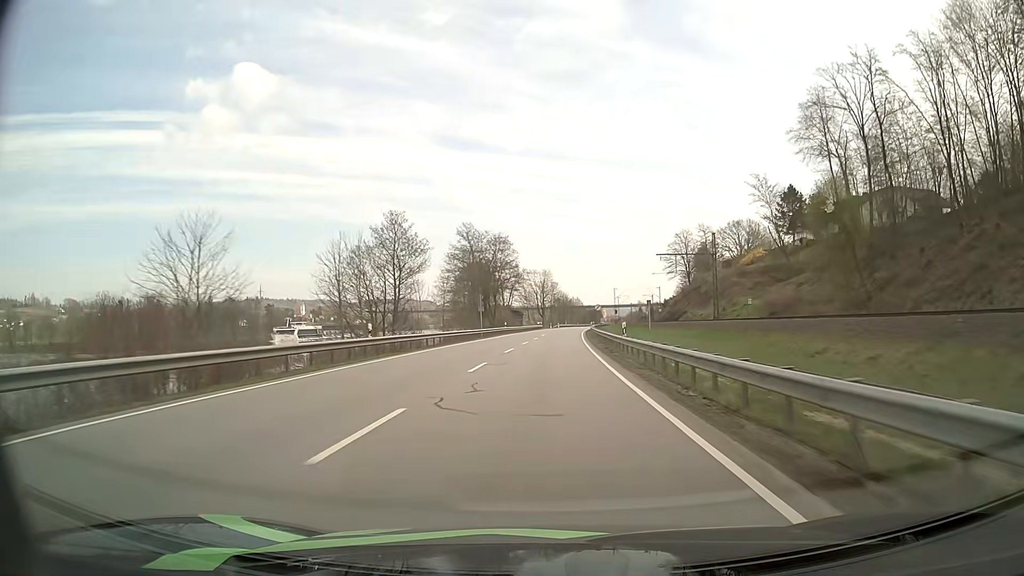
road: primary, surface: asphalt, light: Day
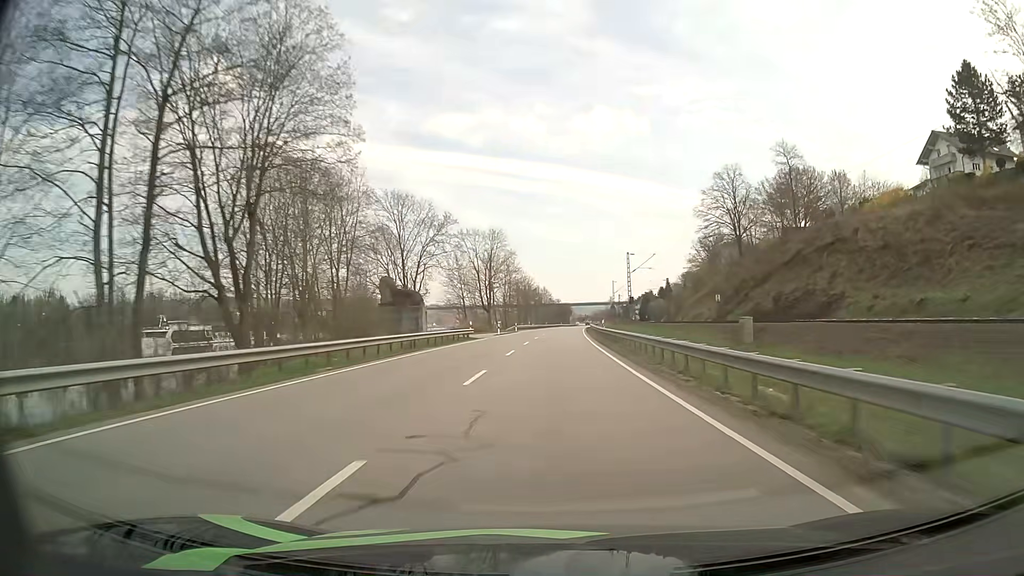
(+1.4, +75.6) m; +3°
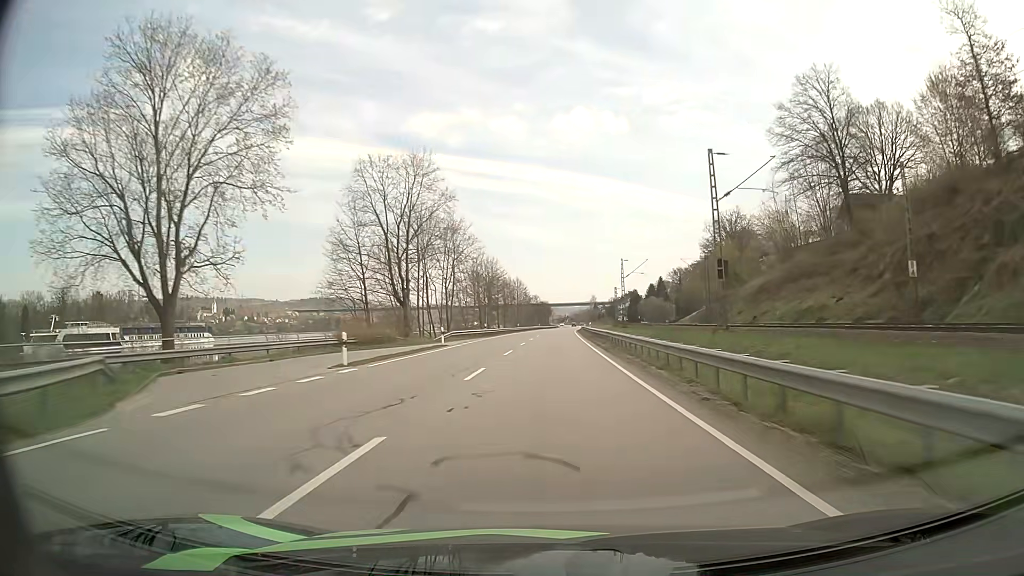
(+0.9, +46.3) m; +2°
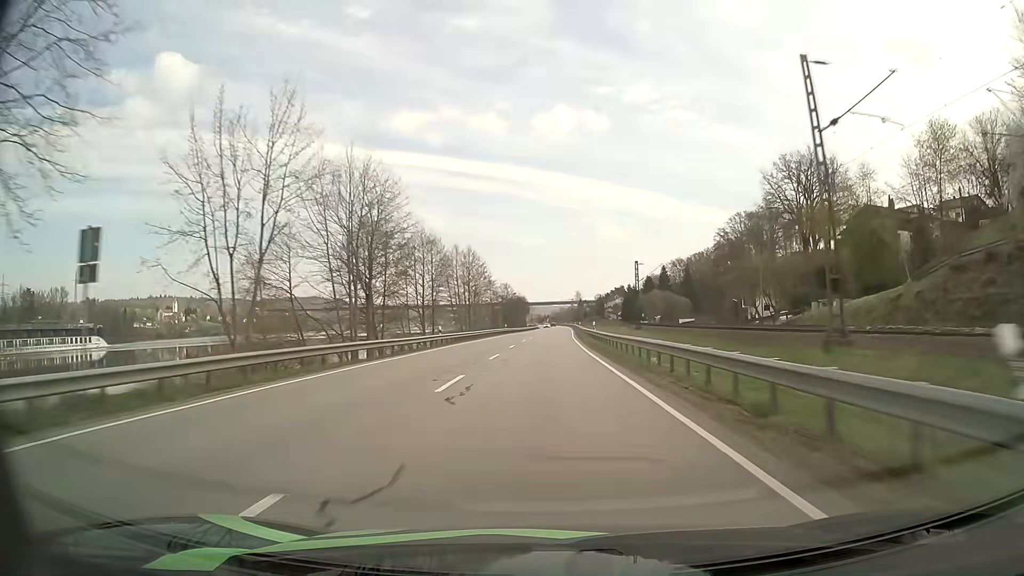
(+1.1, +62.4) m; +2°
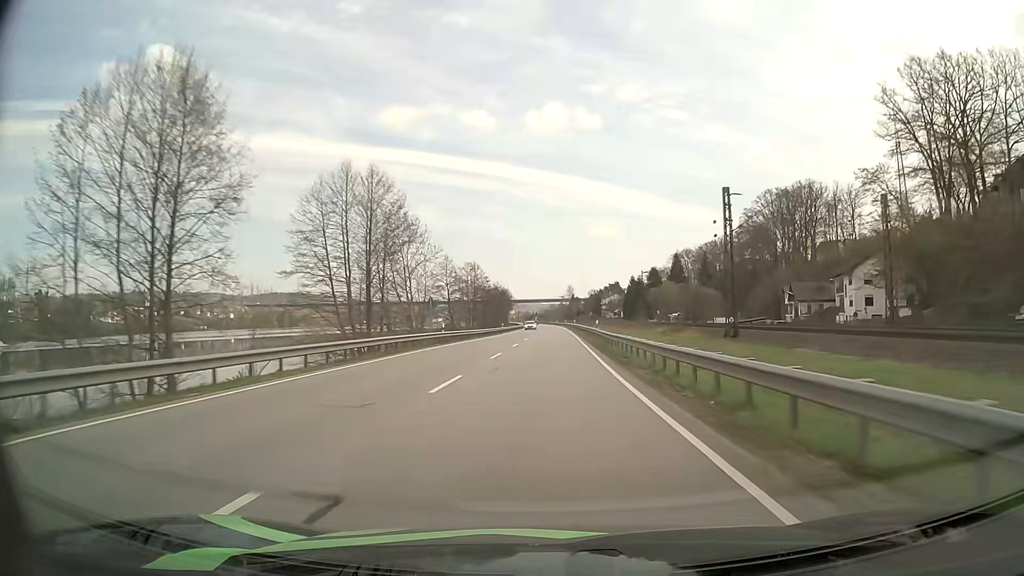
(+0.3, +47.7) m; +1°
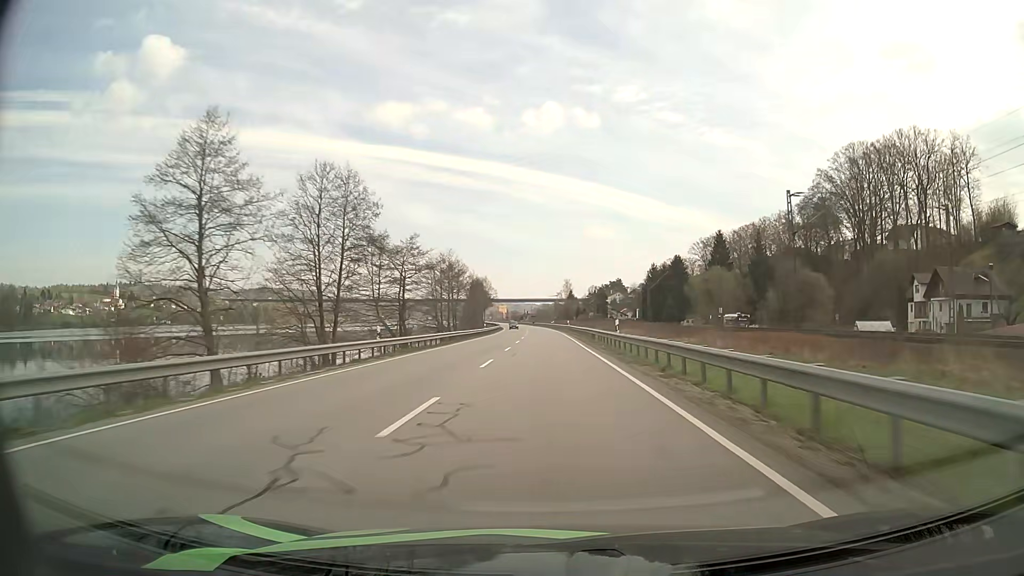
(+0.7, +64.7) m; +1°
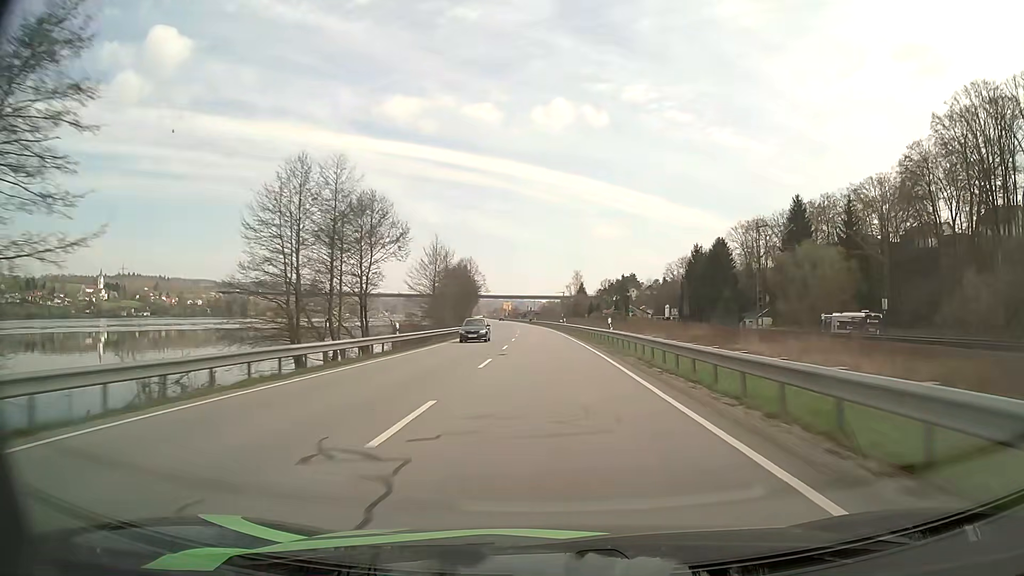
(-0.1, +48.6) m; 0°
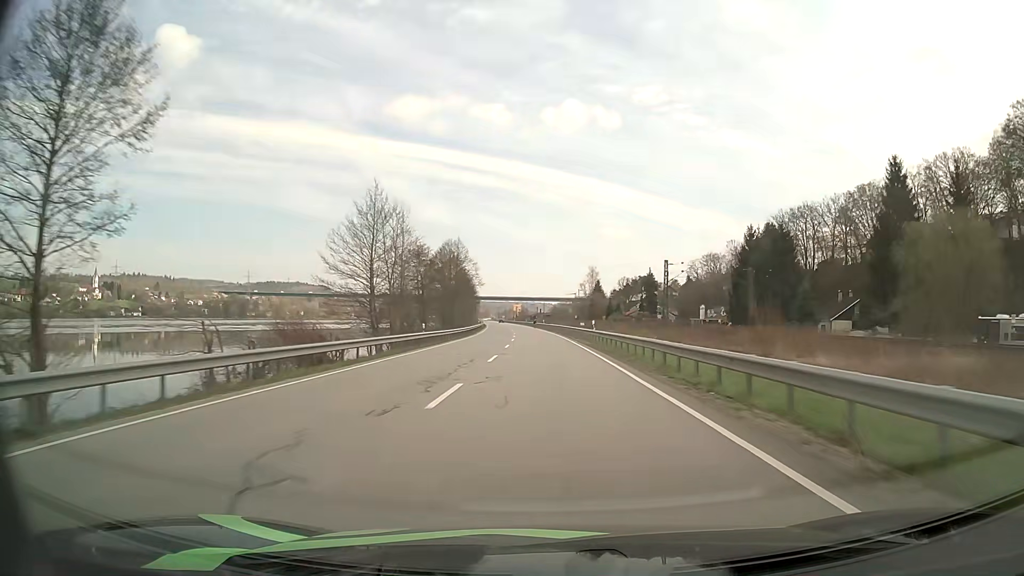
(-0.2, +32.4) m; -1°
(0, +10) (0, +20) (0, +30) (-1, +40) (-1, +50) (-2, +60) (-2, +70) (-3, +80) (-4, +90) (-5, +100) m
